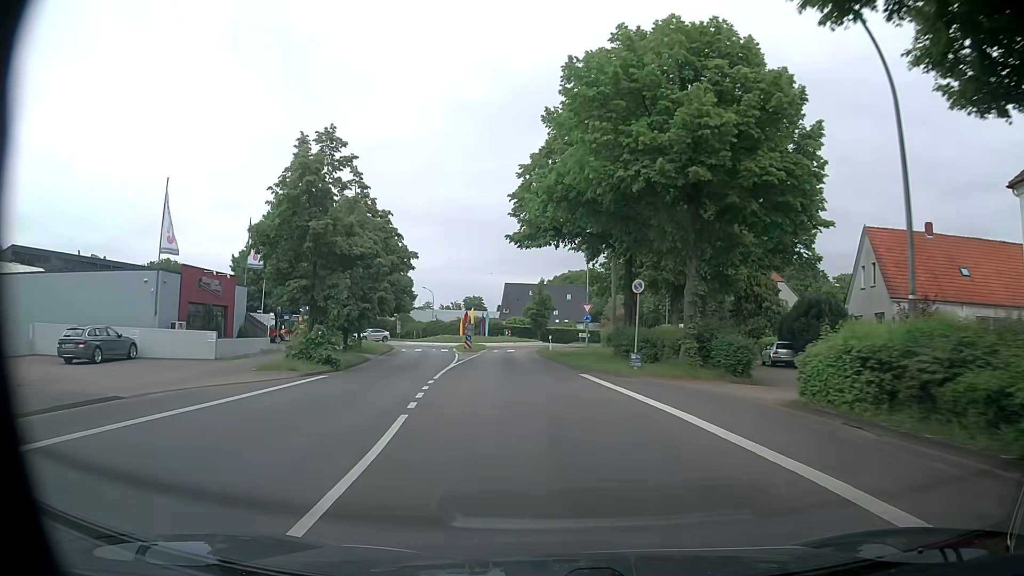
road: primary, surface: asphalt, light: Day
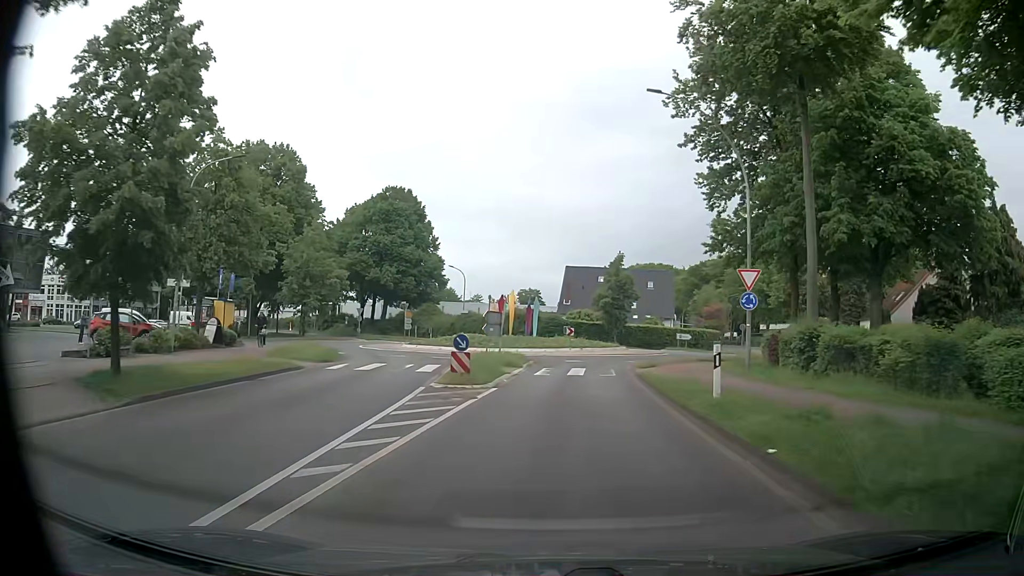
(-1.3, +28.5) m; -4°
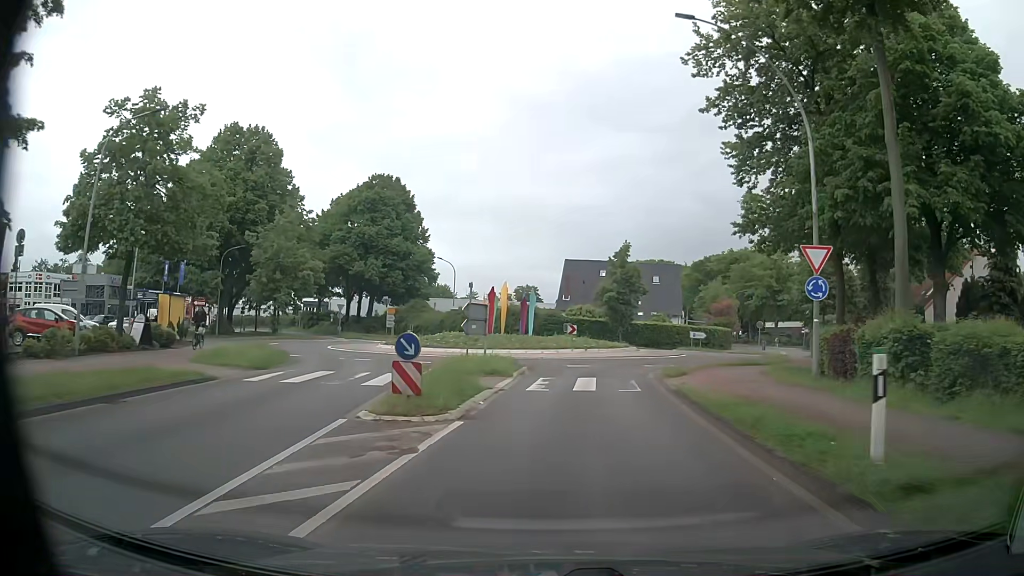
(0.0, +6.0) m; +1°
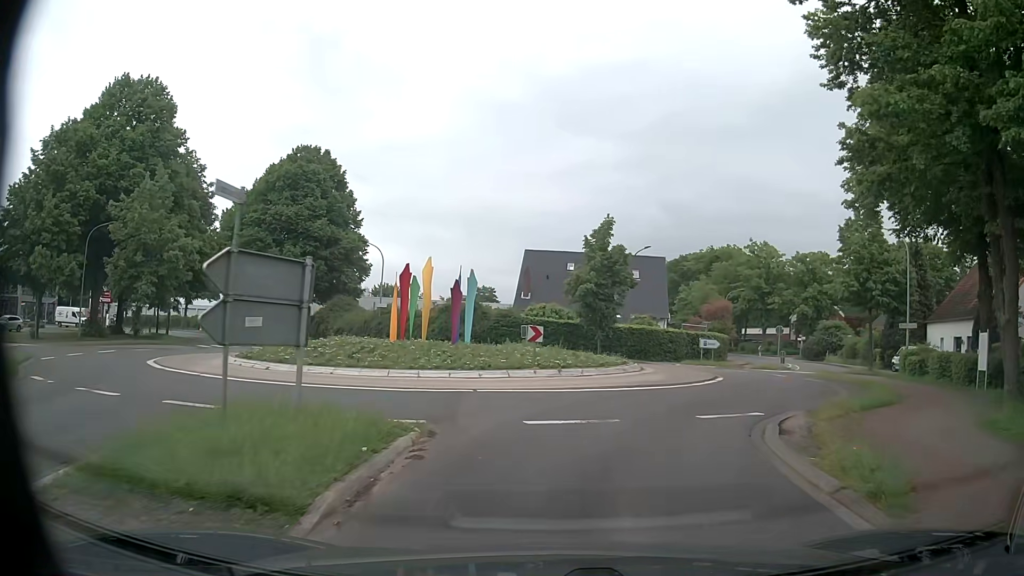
(+0.1, +14.5) m; +3°
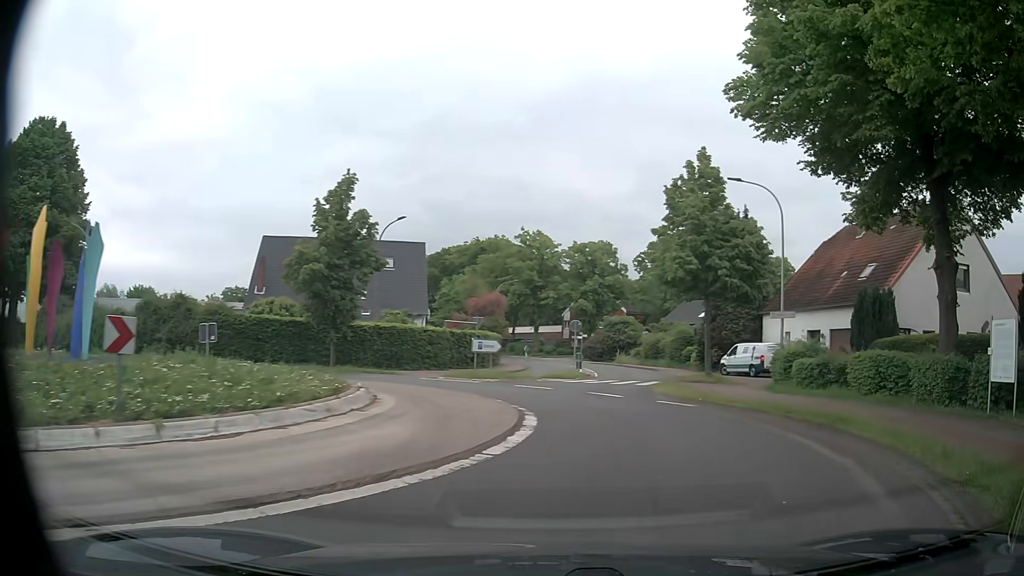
(+1.2, +11.2) m; +18°
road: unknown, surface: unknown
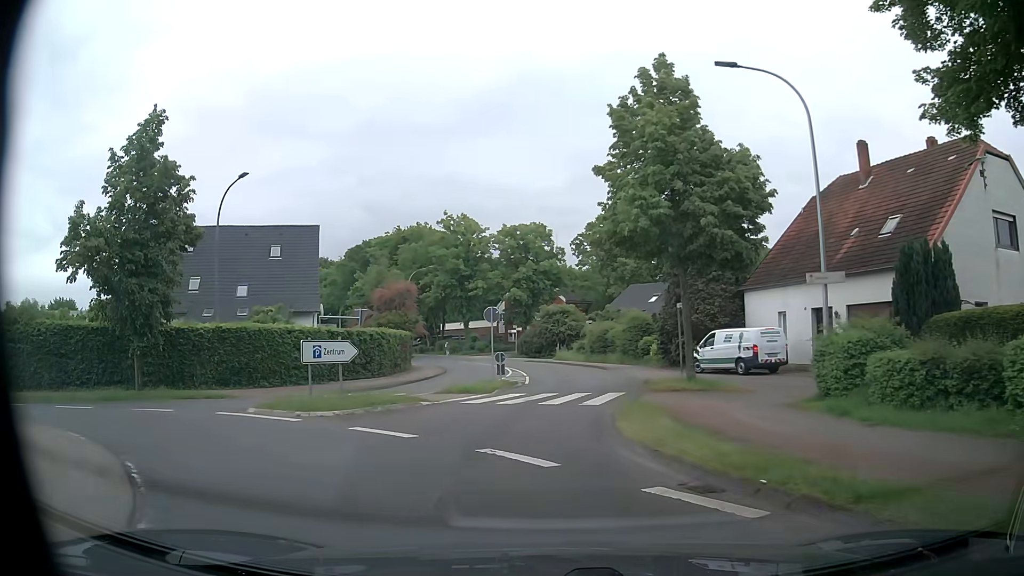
(+1.4, +10.4) m; +7°
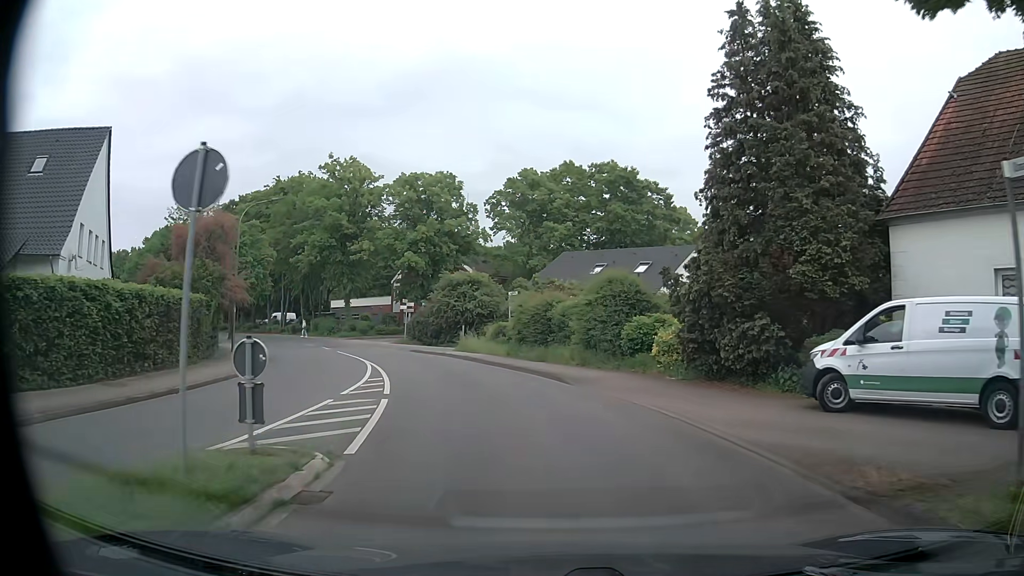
(-0.4, +20.0) m; +7°
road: tertiary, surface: asphalt
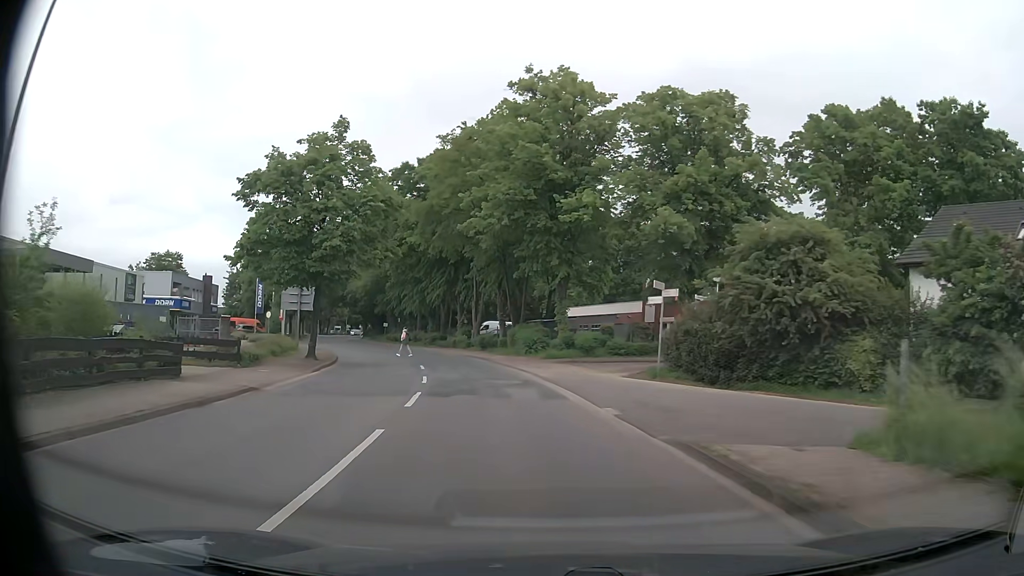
(-4.9, +28.1) m; -21°
(0, +10) (-2, +20) (-4, +30) (-6, +39) (-10, +49) (-13, +58) (-17, +67) (-21, +76) (-25, +86) (-29, +95) m
